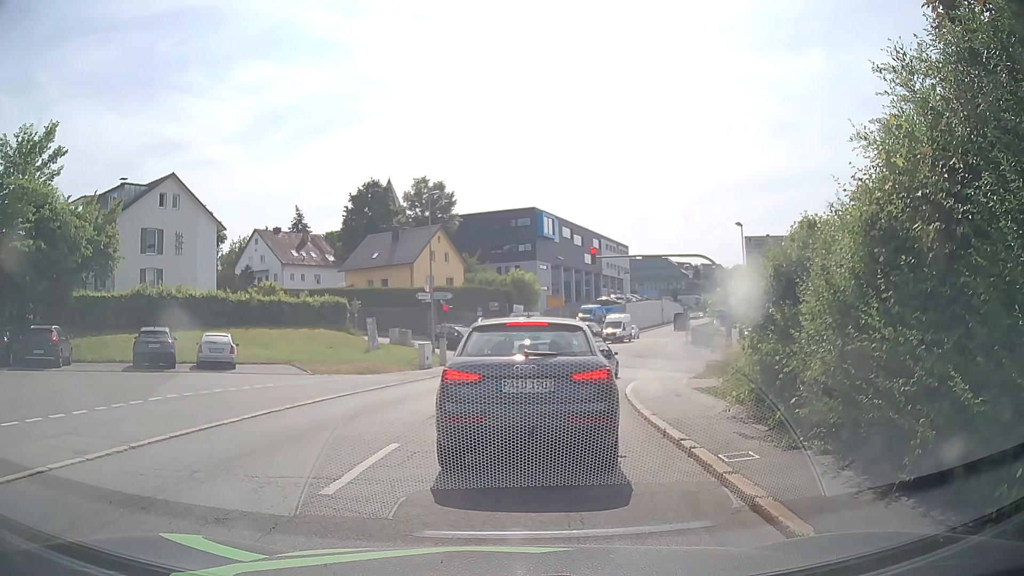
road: residential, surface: asphalt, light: Day
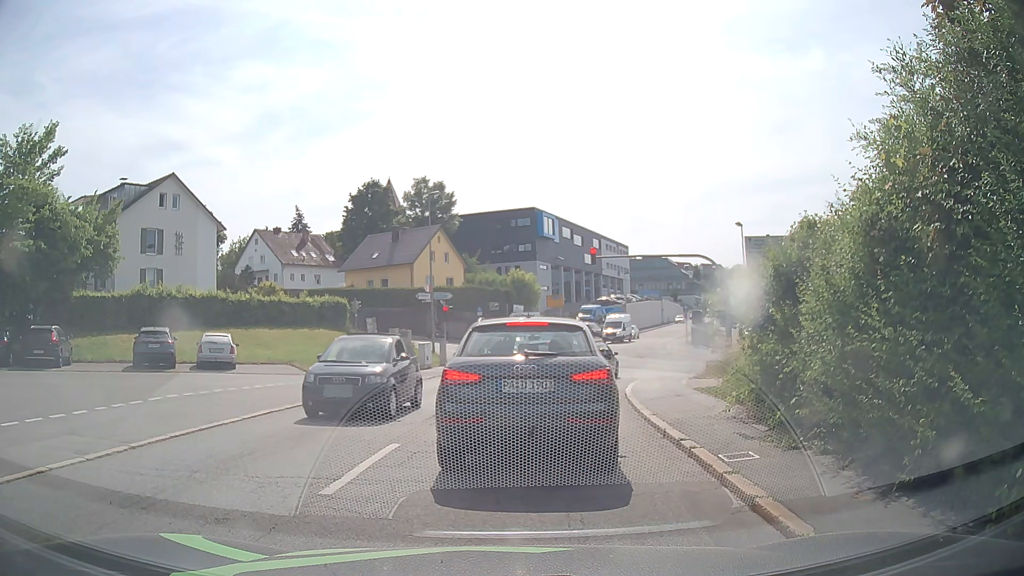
(0.0, 0.0) m; 0°
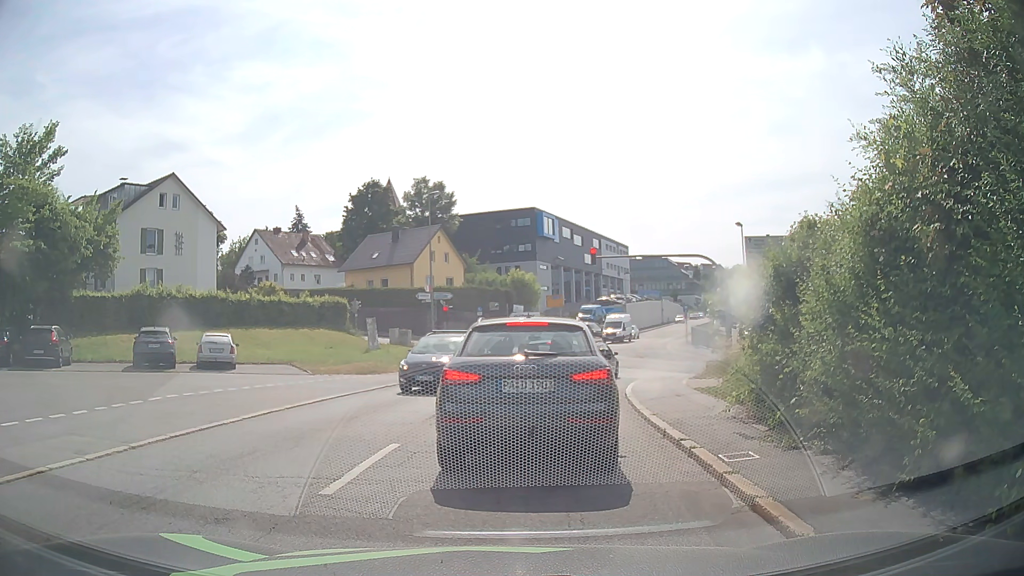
(0.0, 0.0) m; 0°
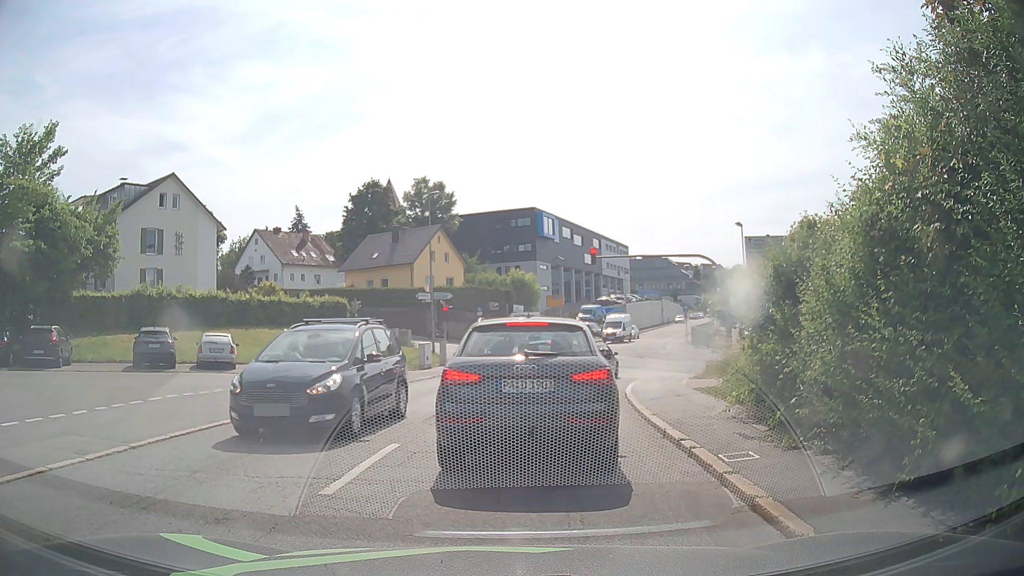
(0.0, 0.0) m; 0°
